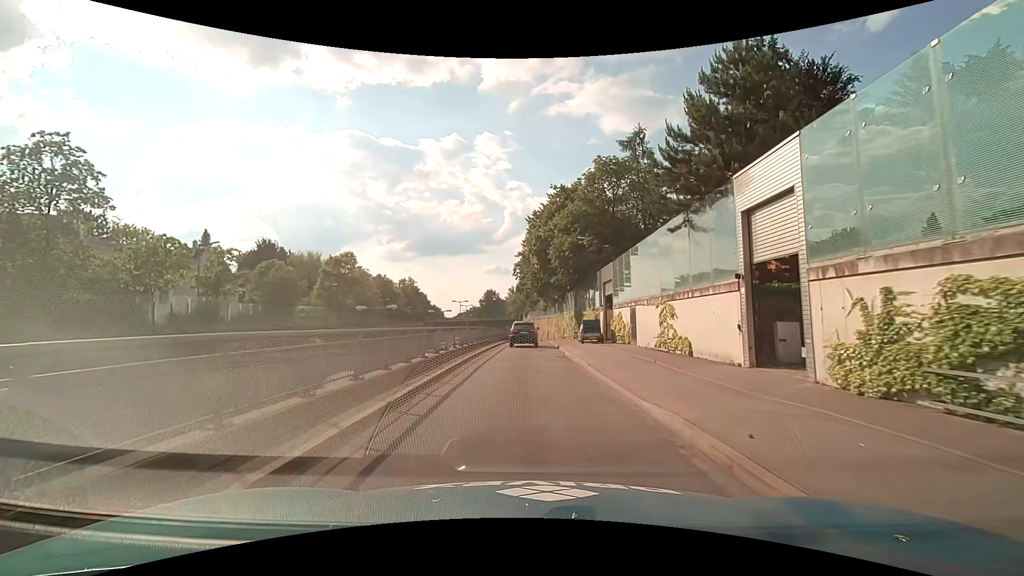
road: trunk_link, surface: asphalt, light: Day
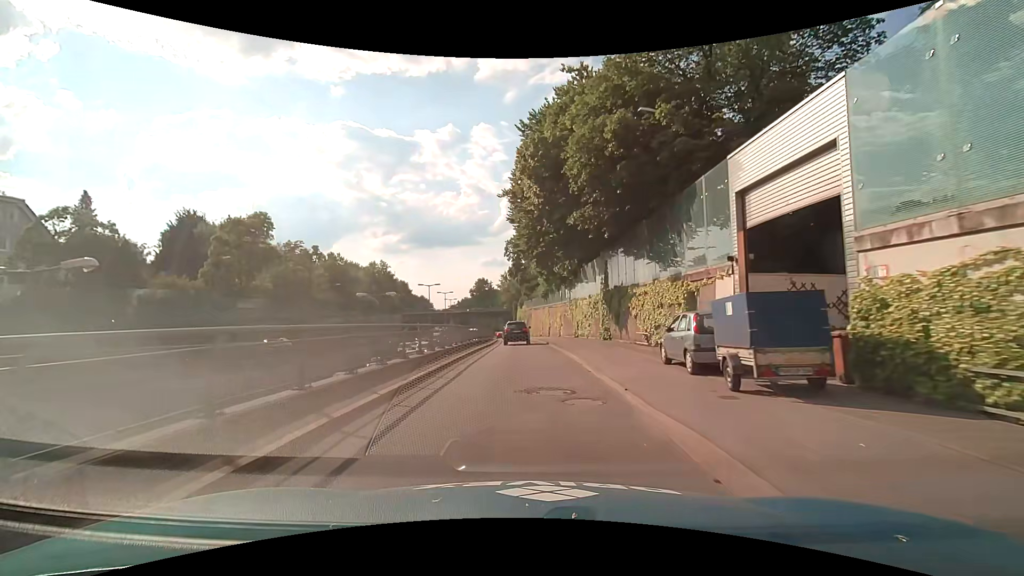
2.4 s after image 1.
(+0.2, +26.4) m; 0°
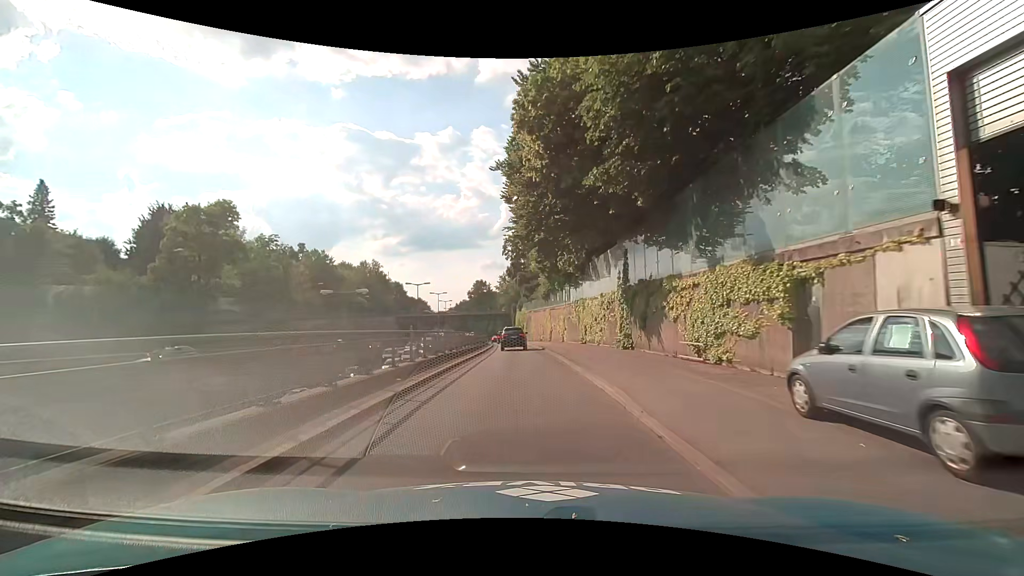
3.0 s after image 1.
(0.0, +6.9) m; 0°
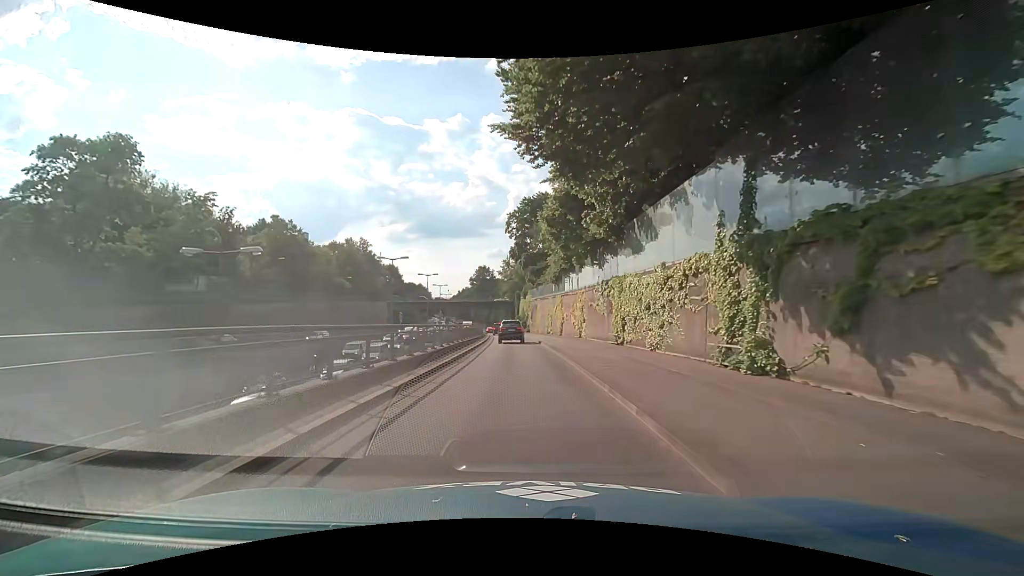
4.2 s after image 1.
(0.0, +14.2) m; -1°
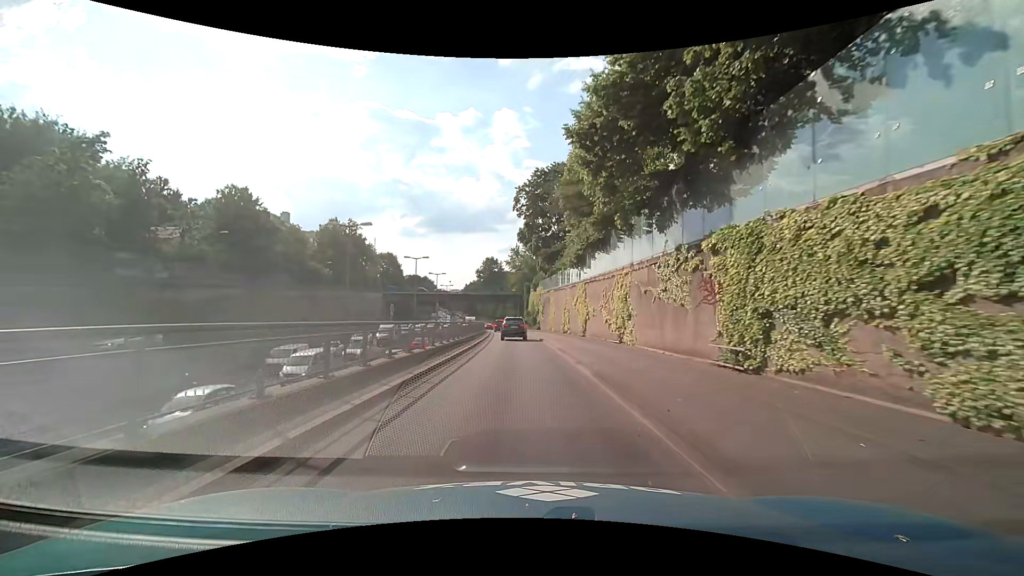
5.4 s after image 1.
(-0.1, +14.6) m; -1°
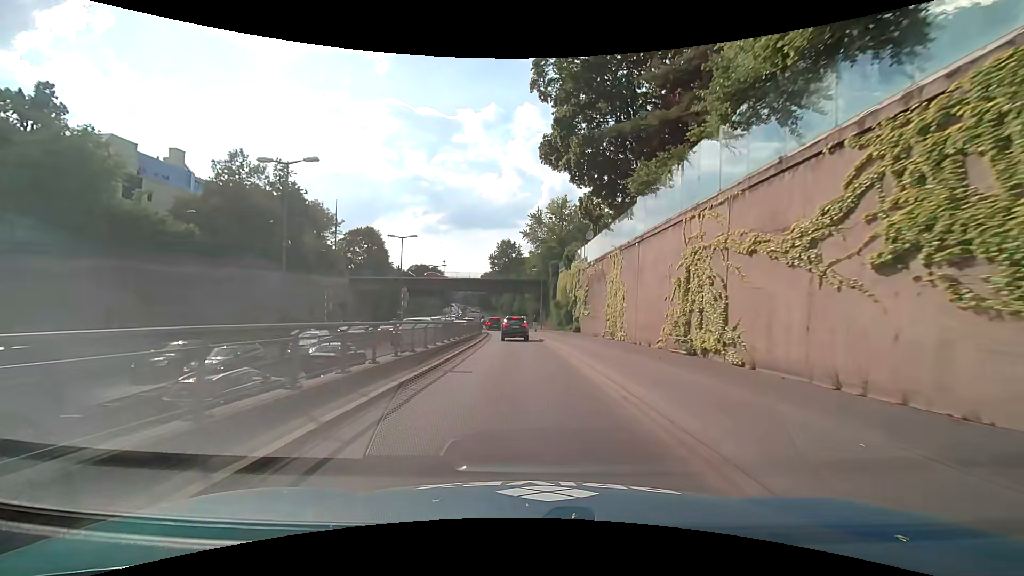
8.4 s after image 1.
(-0.9, +37.9) m; -2°
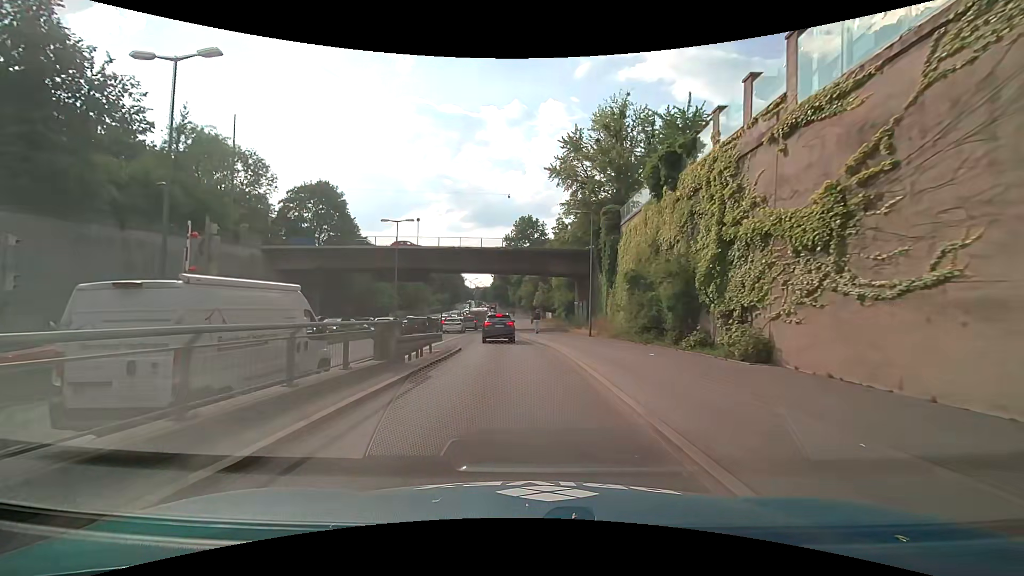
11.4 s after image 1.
(-0.8, +36.5) m; -3°
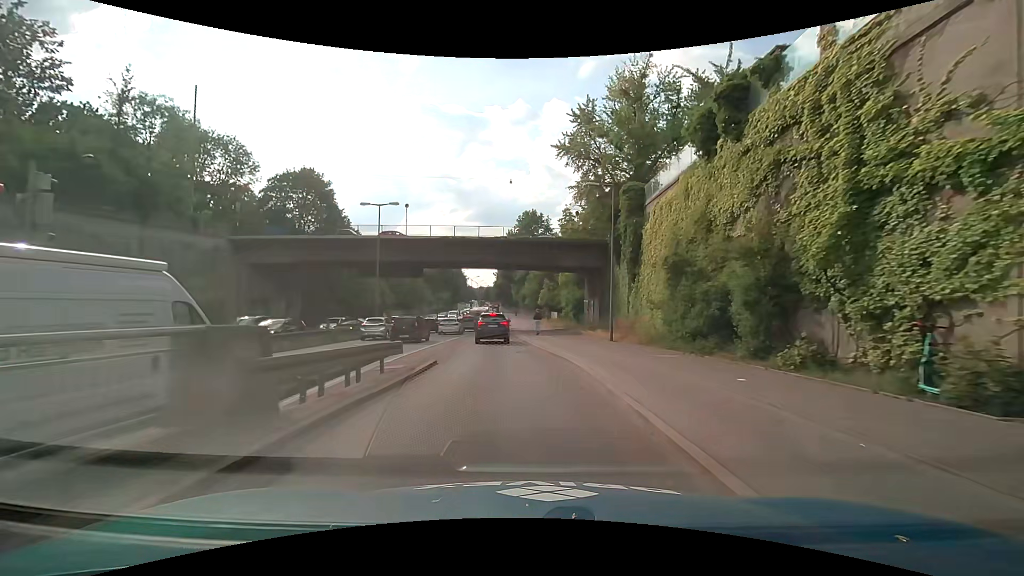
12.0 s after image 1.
(+0.1, +6.9) m; 0°
(0, +10) (-1, +20) (-2, +30) (-3, +40) (-3, +50) (-3, +60) (-4, +70) (-4, +80) (-4, +90) (-4, +100) m
